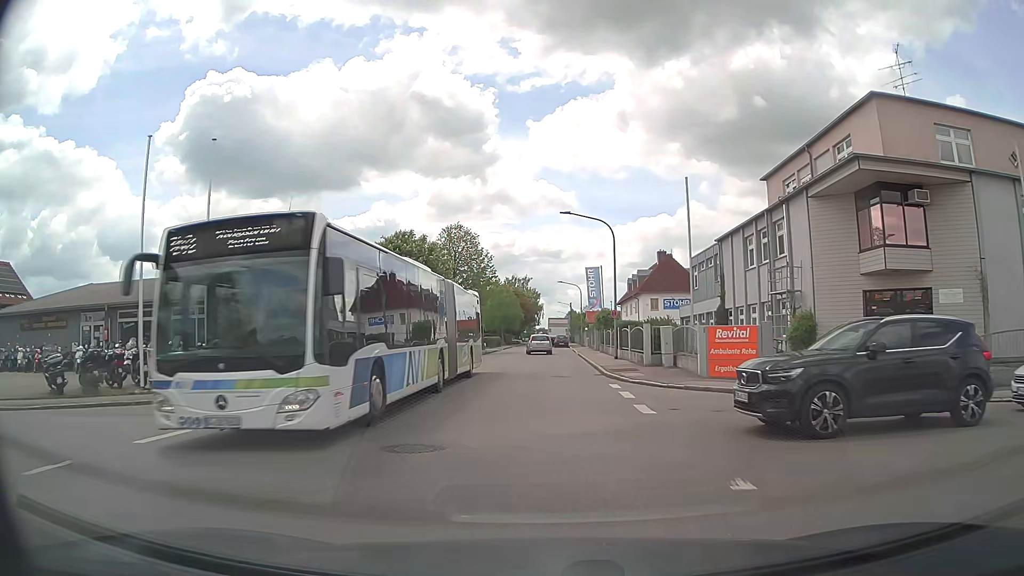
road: residential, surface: asphalt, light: Day
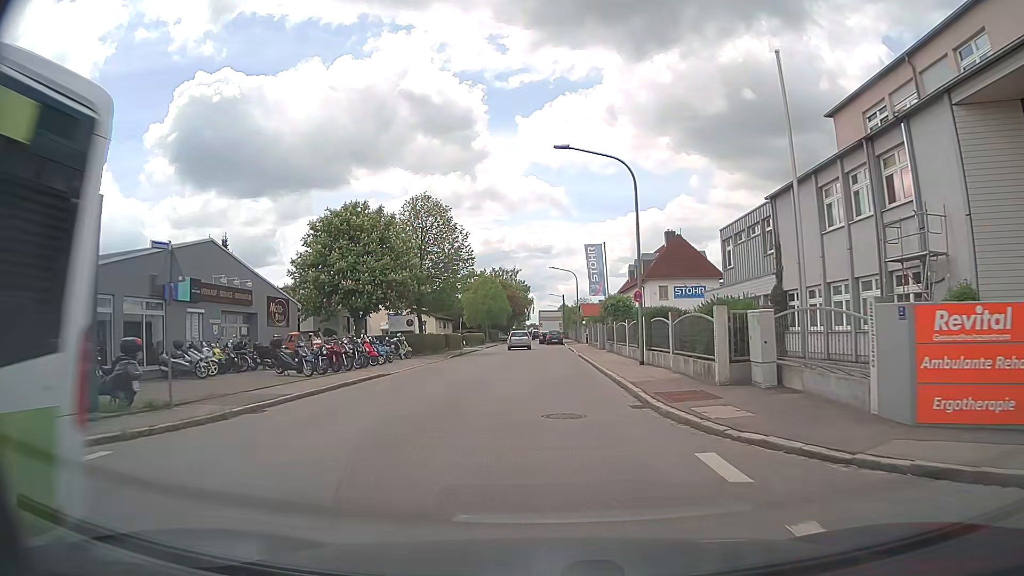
(+0.2, +11.9) m; +2°
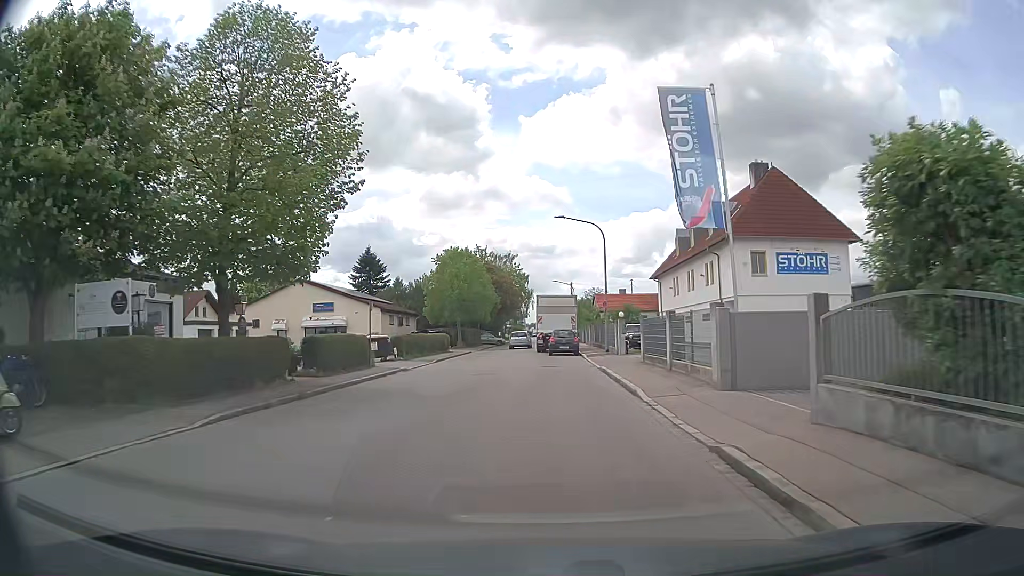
(-0.3, +30.2) m; -1°
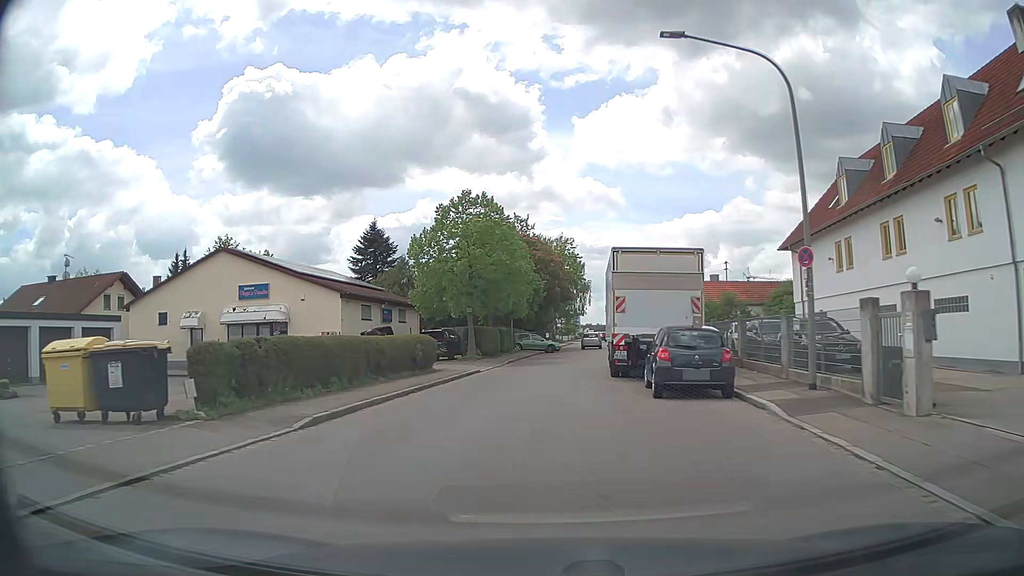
(-0.7, +24.1) m; -5°
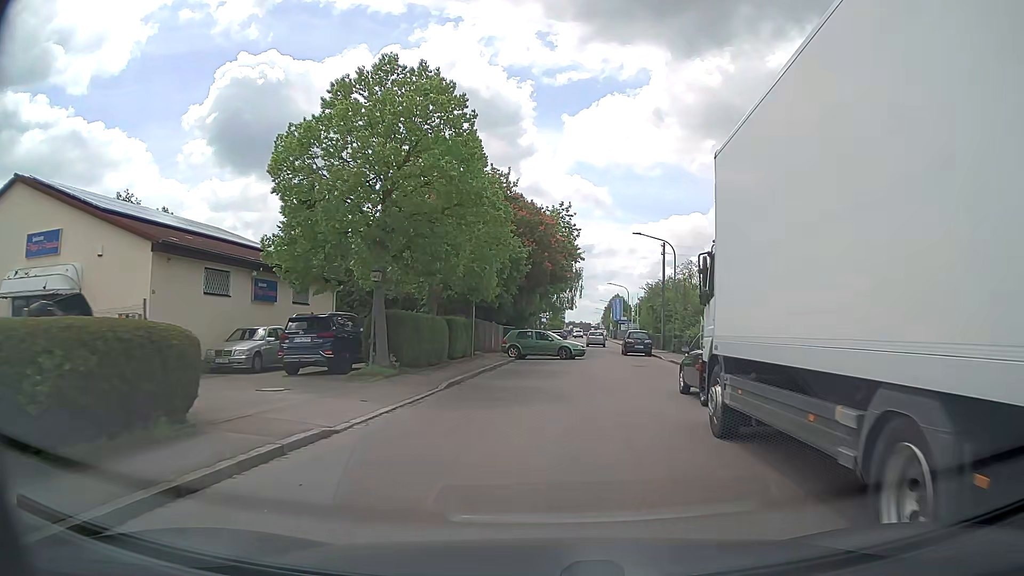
(-0.1, +17.2) m; +2°
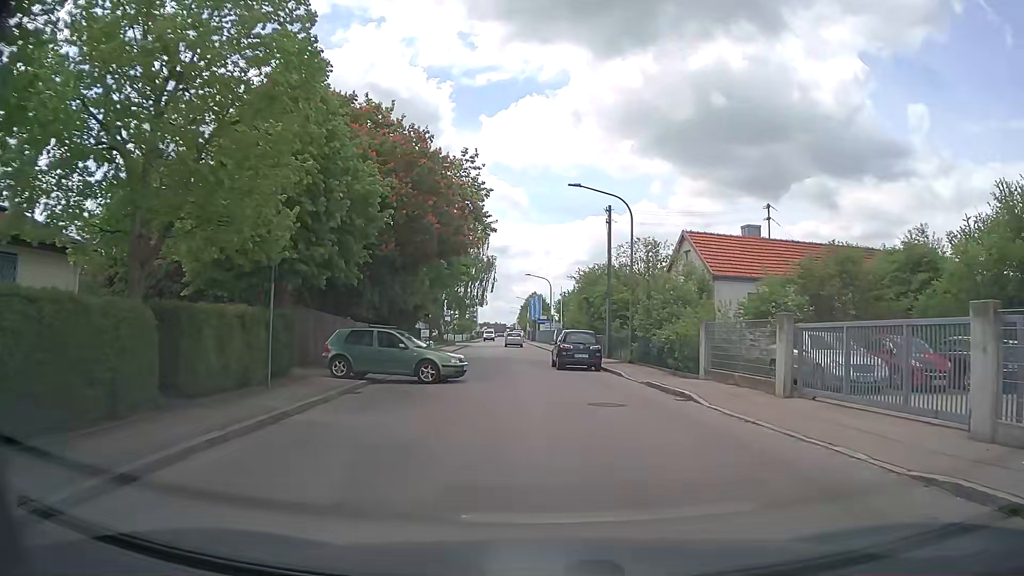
(+0.8, +14.5) m; +7°
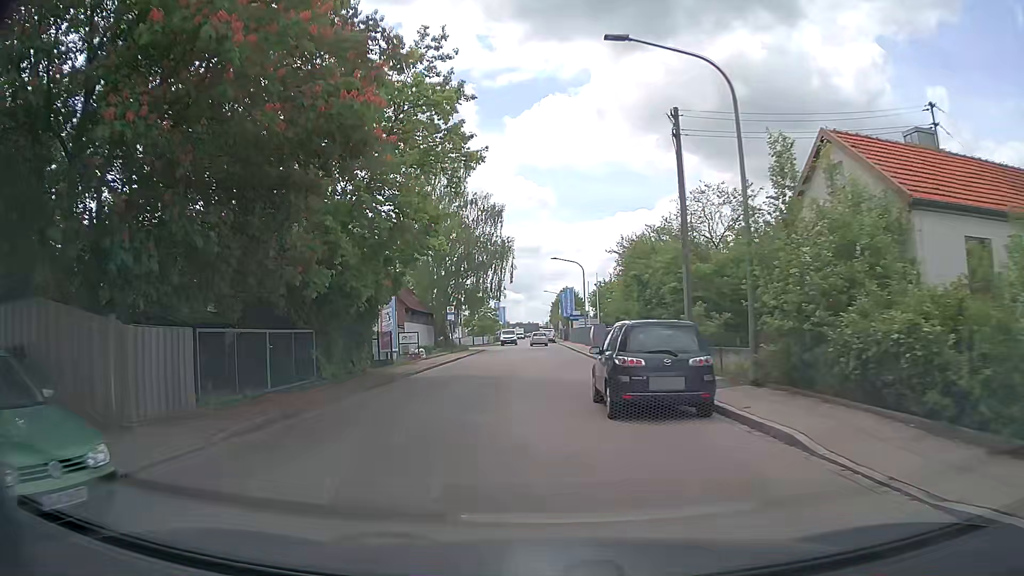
(+0.2, +15.1) m; -3°
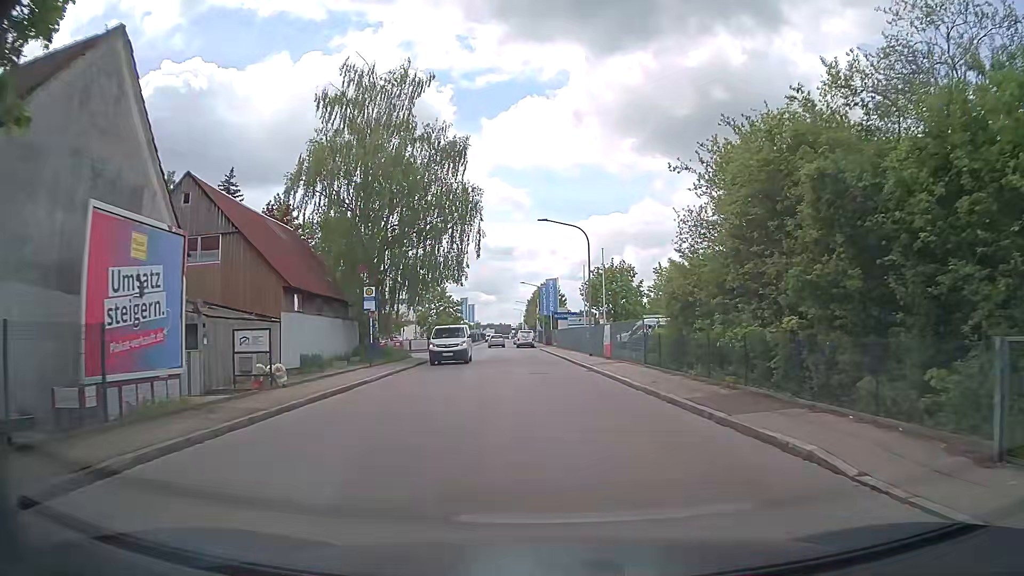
(-0.7, +20.7) m; +2°
(0, +10) (0, +20) (0, +30) (-1, +40) (-2, +50) (-8, +58) (-17, +59) (-27, +58) (-37, +57) (-47, +56) m
